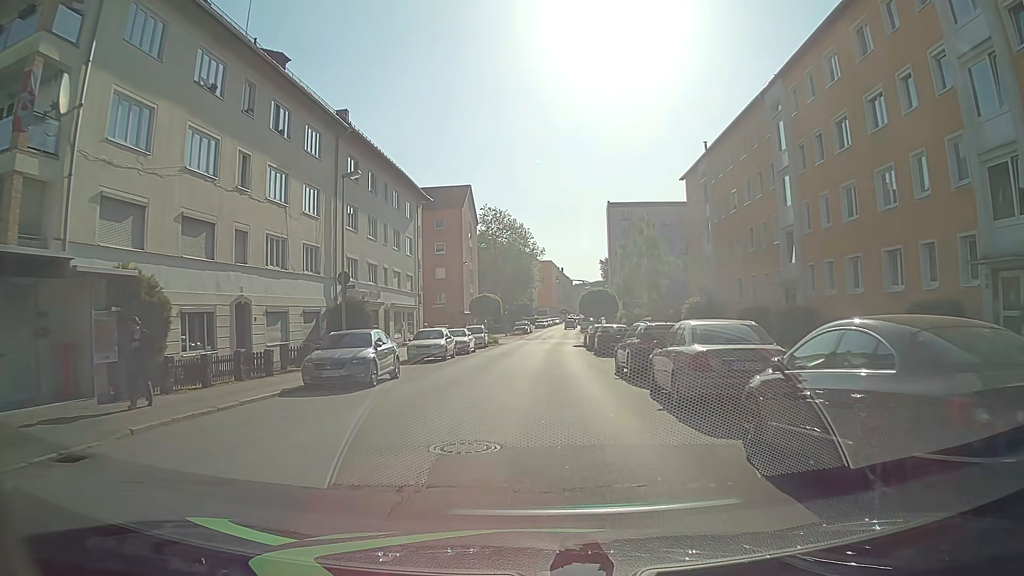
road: tertiary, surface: asphalt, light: Day
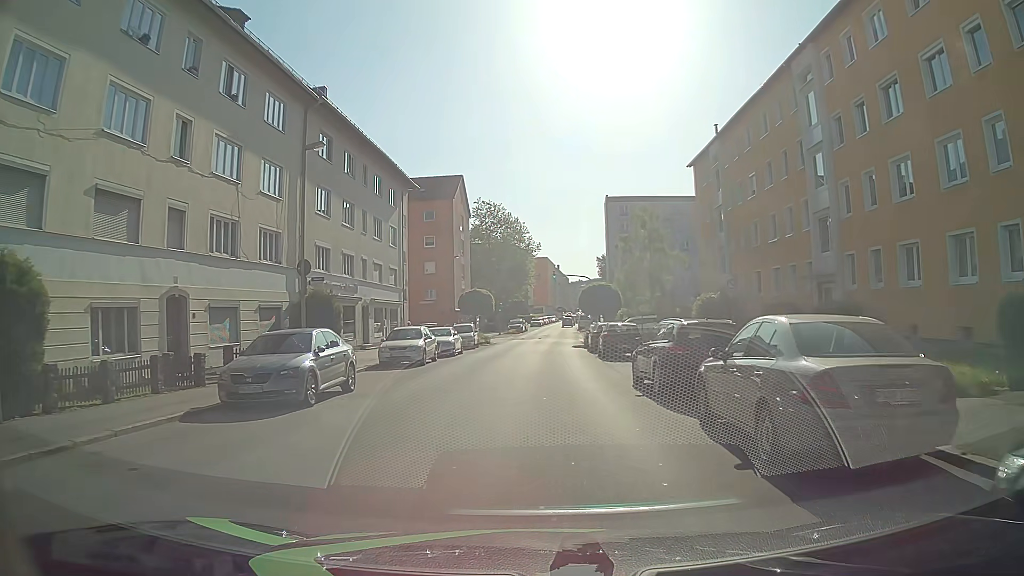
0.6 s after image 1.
(0.0, +4.5) m; 0°
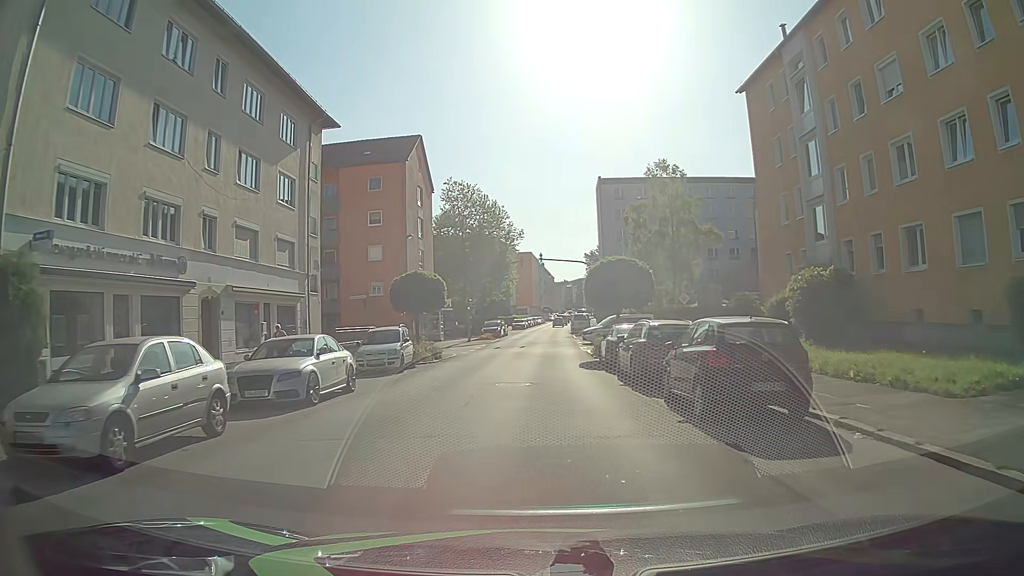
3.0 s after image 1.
(+0.3, +18.1) m; +2°
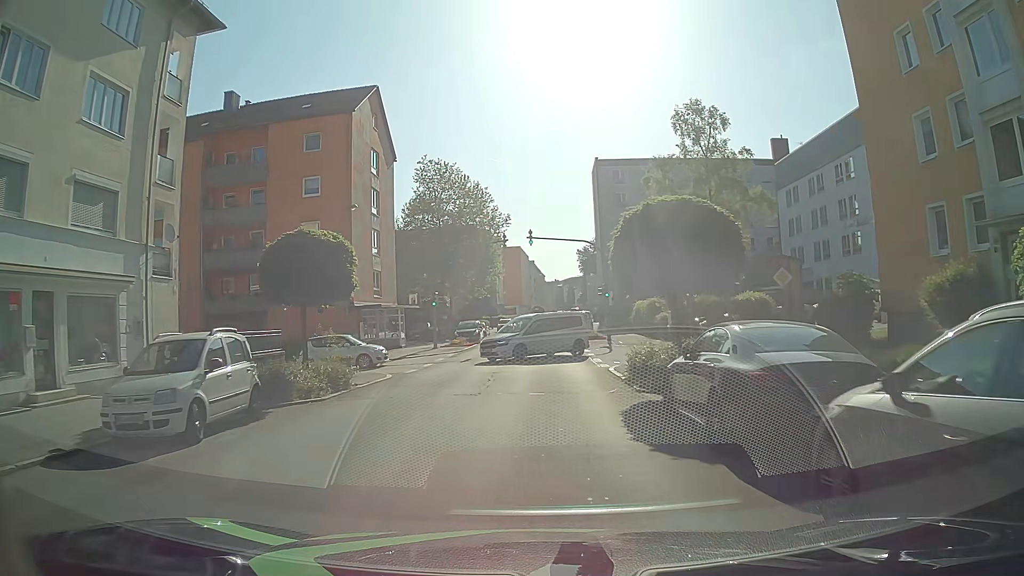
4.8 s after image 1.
(+0.1, +13.5) m; +1°
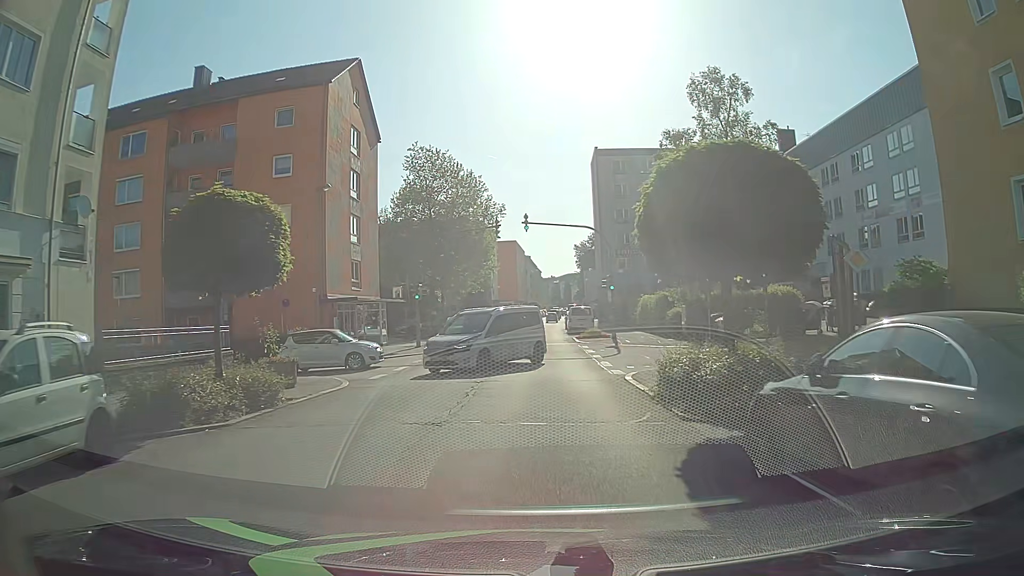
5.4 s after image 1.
(0.0, +4.5) m; +1°
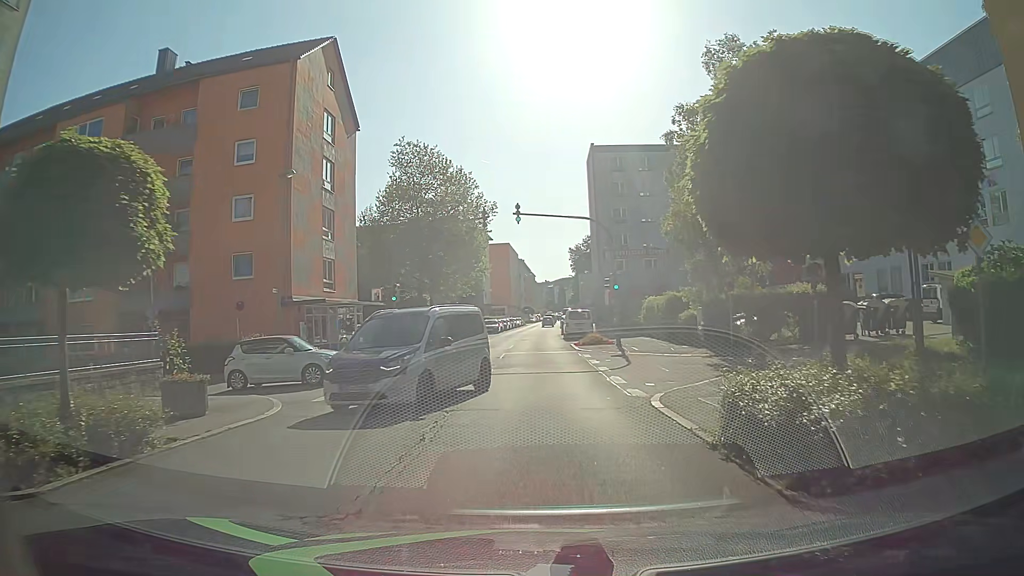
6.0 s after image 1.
(0.0, +4.3) m; 0°
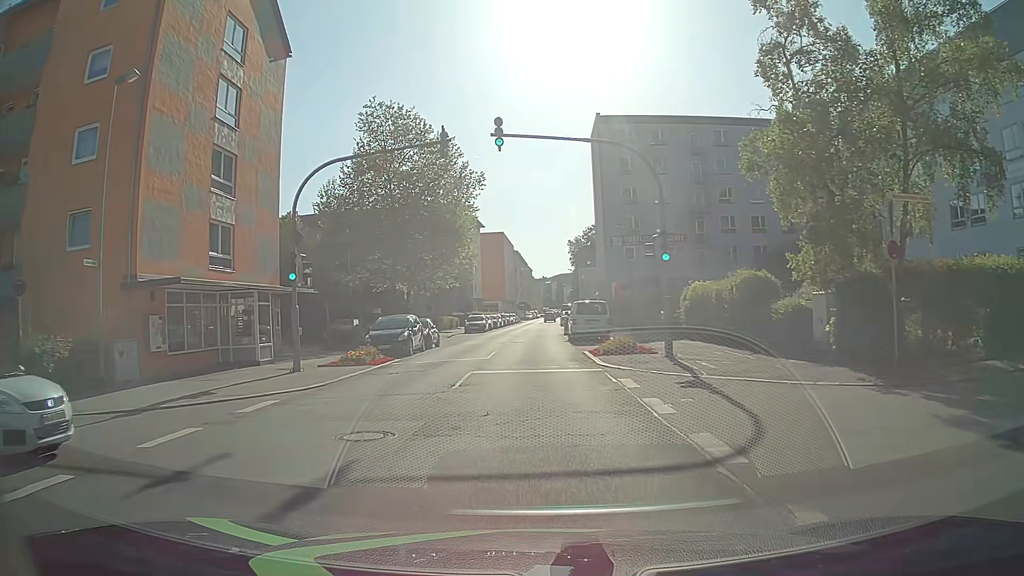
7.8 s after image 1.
(0.0, +12.8) m; +1°
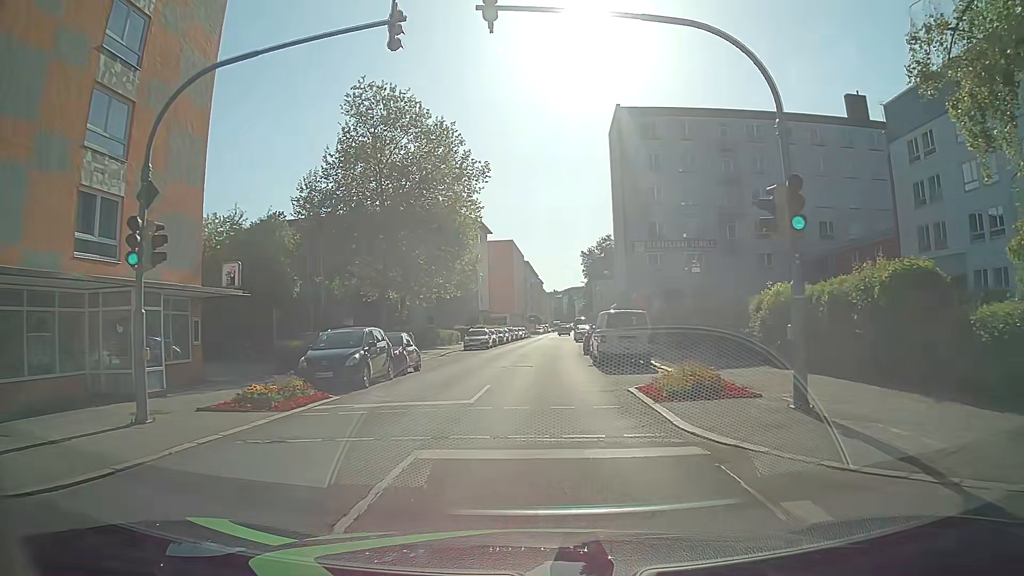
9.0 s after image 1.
(-0.2, +8.7) m; -2°
